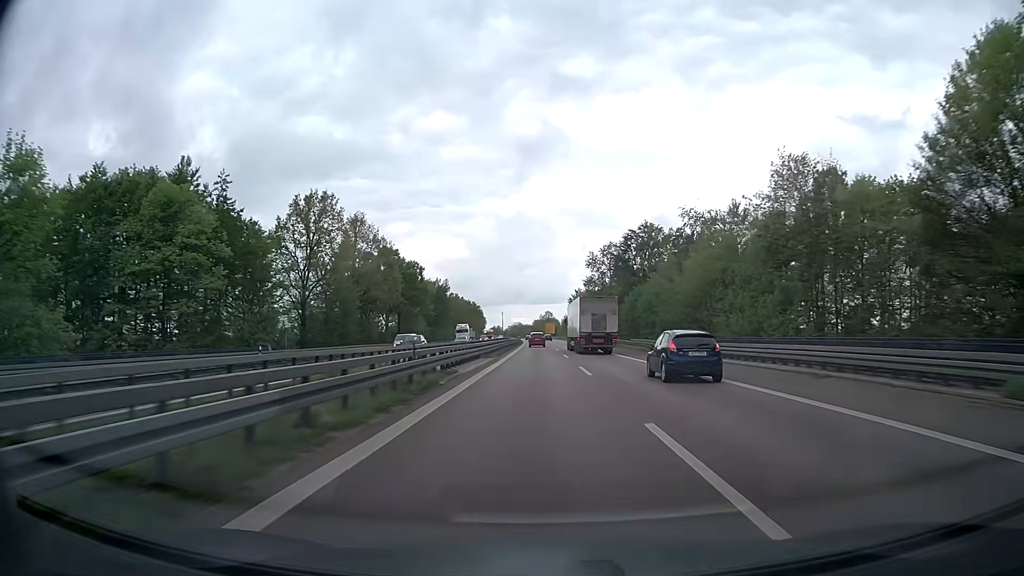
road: trunk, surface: asphalt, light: Day
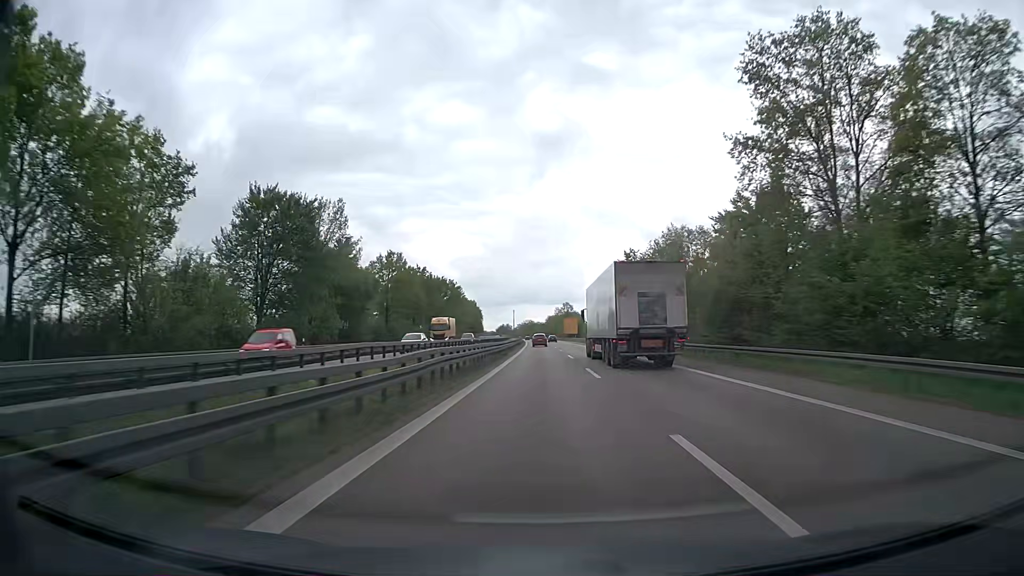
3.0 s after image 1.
(-0.9, +91.7) m; -1°
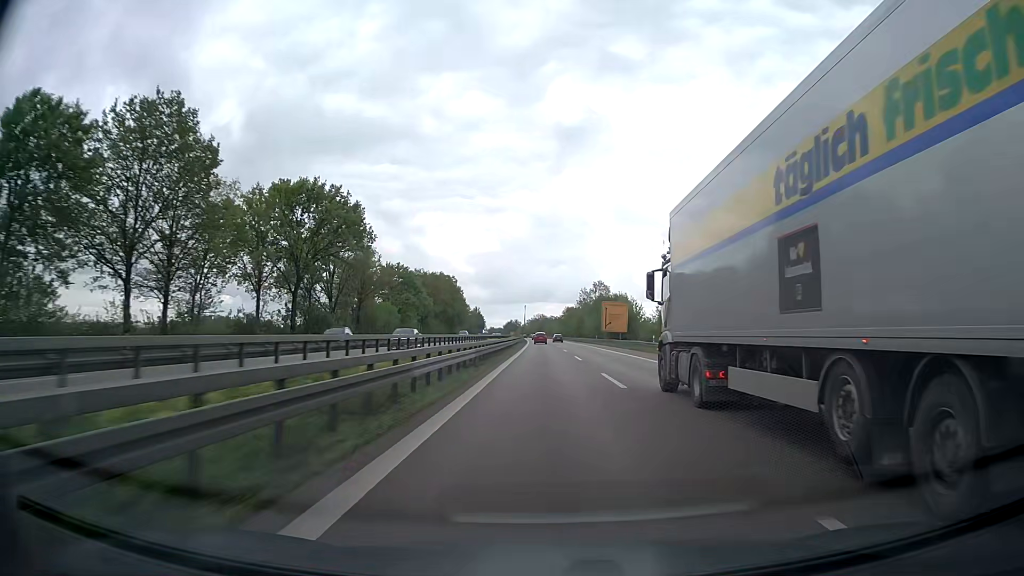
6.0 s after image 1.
(-1.0, +94.9) m; -1°
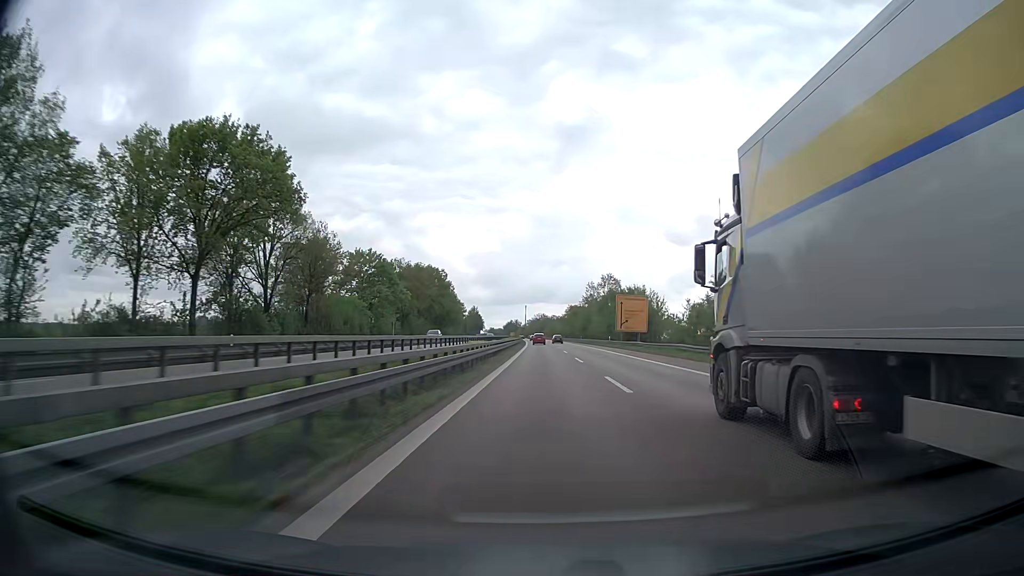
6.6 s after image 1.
(0.0, +19.3) m; 0°
(0, +10) (0, +20) (0, +30) (0, +40) (0, +50) (0, +60) (0, +70) (0, +80) (0, +90) (0, +100) m
